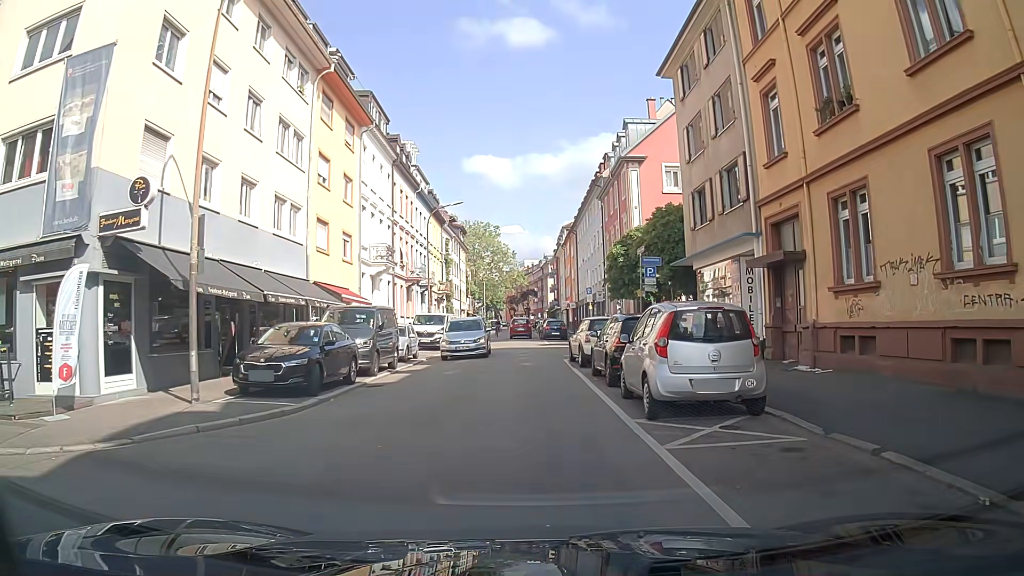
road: residential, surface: asphalt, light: Day
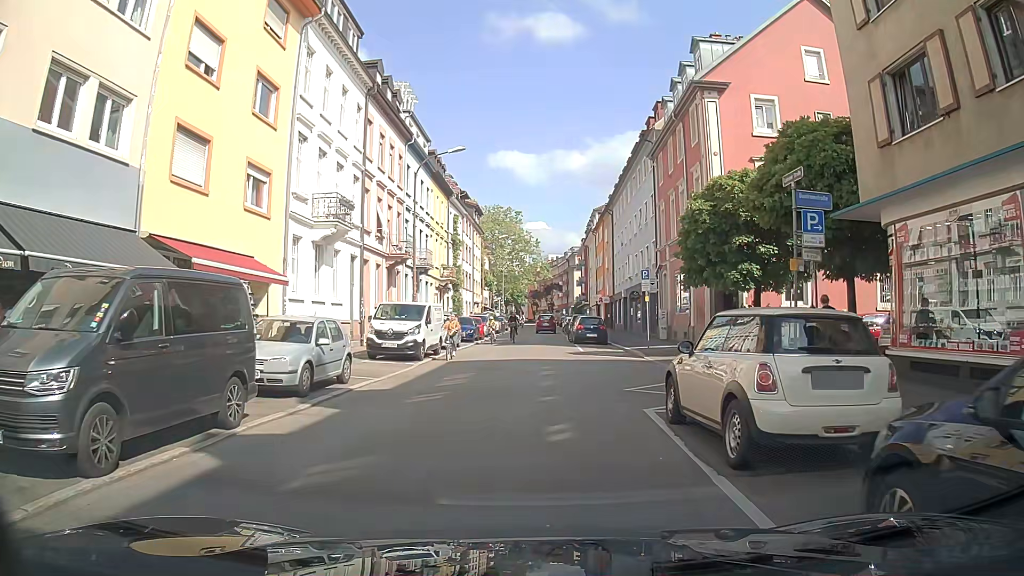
(-0.3, +13.2) m; -2°
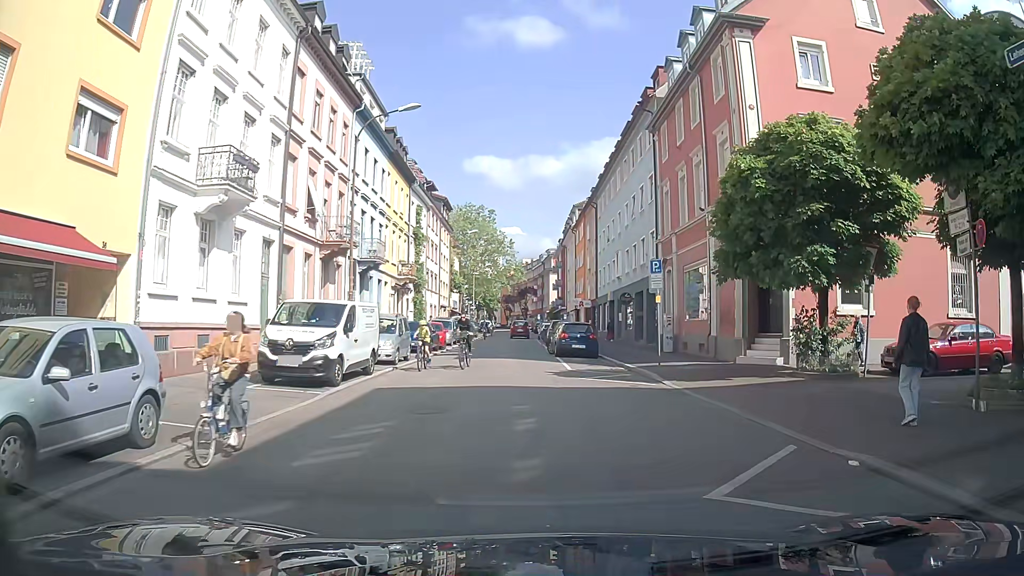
(0.0, +7.3) m; +2°
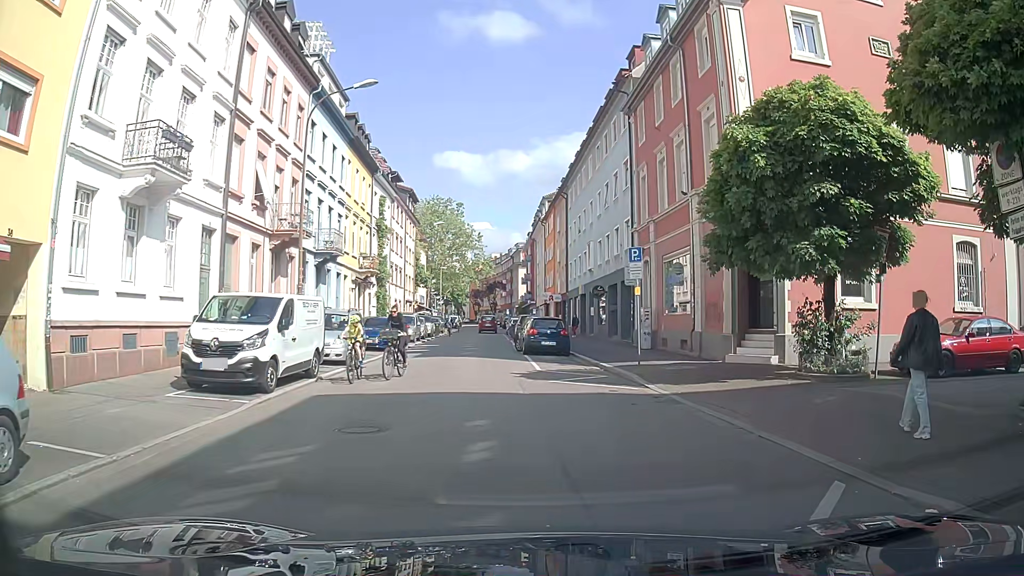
(0.0, +2.1) m; +2°
